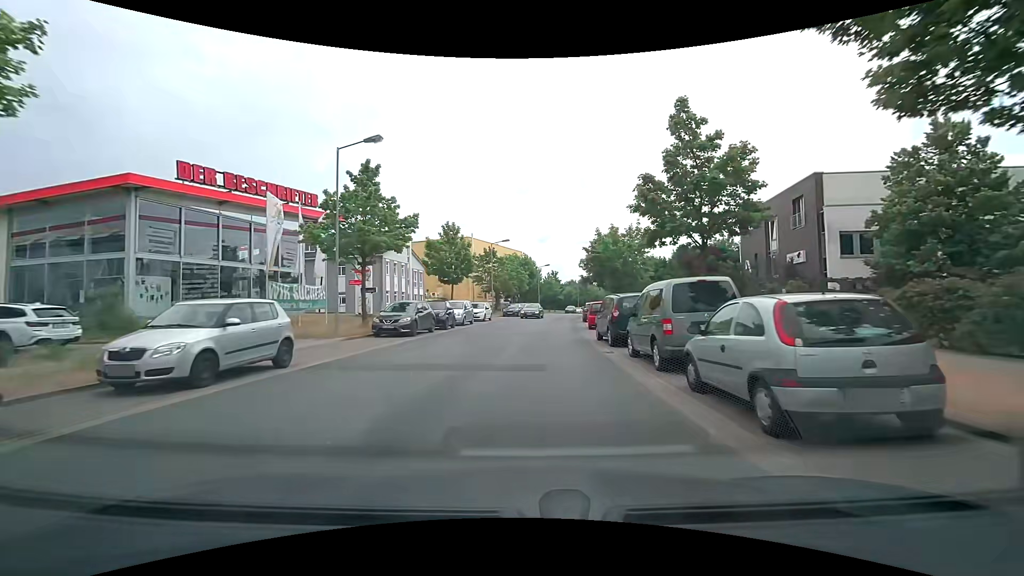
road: residential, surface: asphalt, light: Day
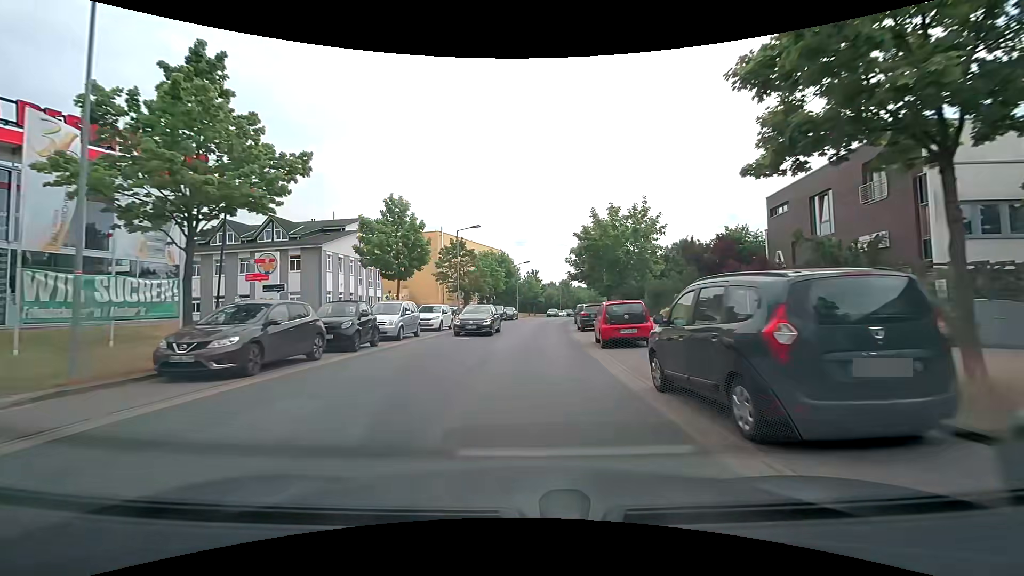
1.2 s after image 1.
(+0.2, +11.1) m; +2°
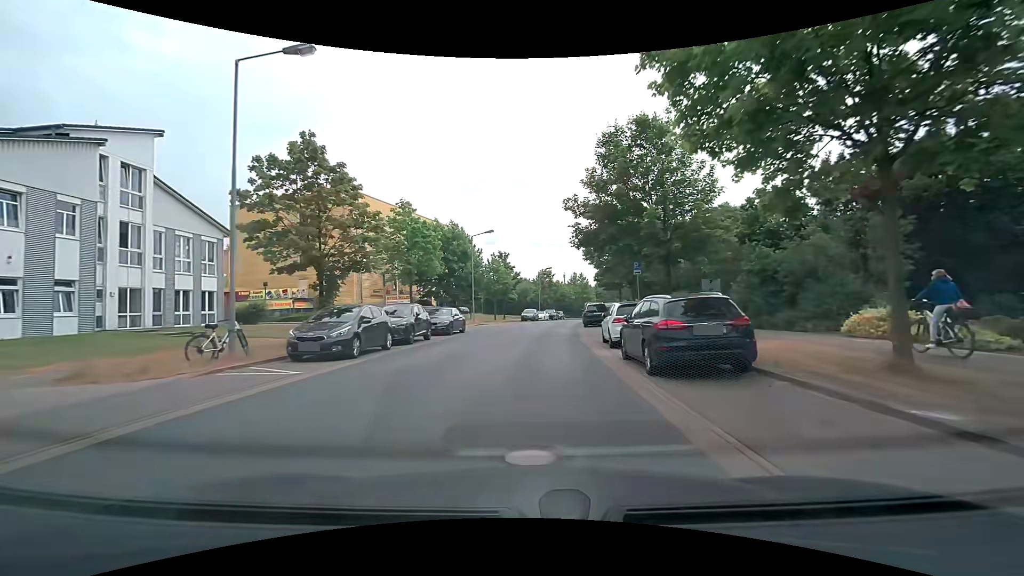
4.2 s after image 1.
(+1.0, +29.5) m; +3°
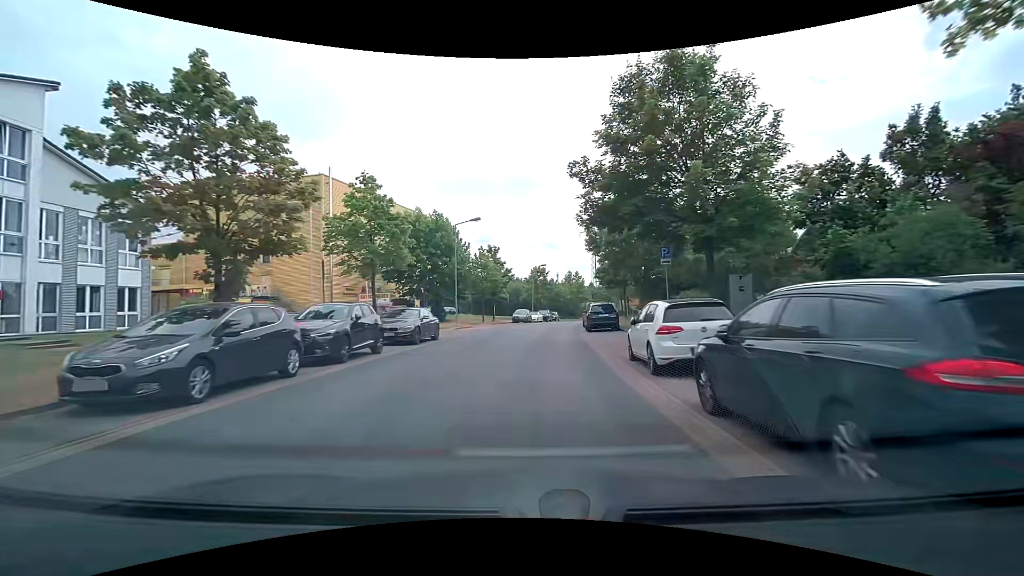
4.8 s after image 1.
(+0.1, +6.1) m; +1°
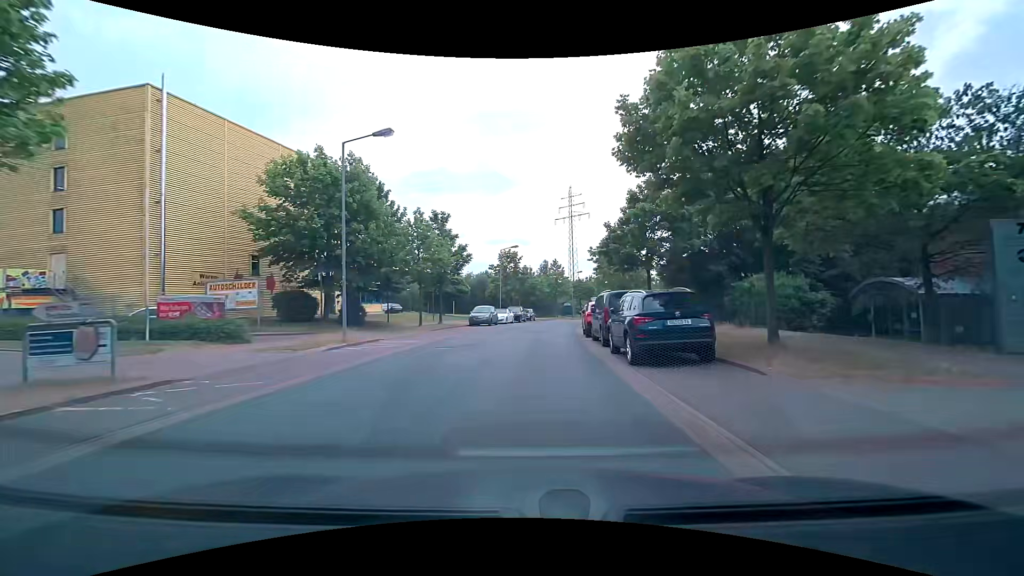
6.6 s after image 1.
(+0.6, +18.1) m; +3°
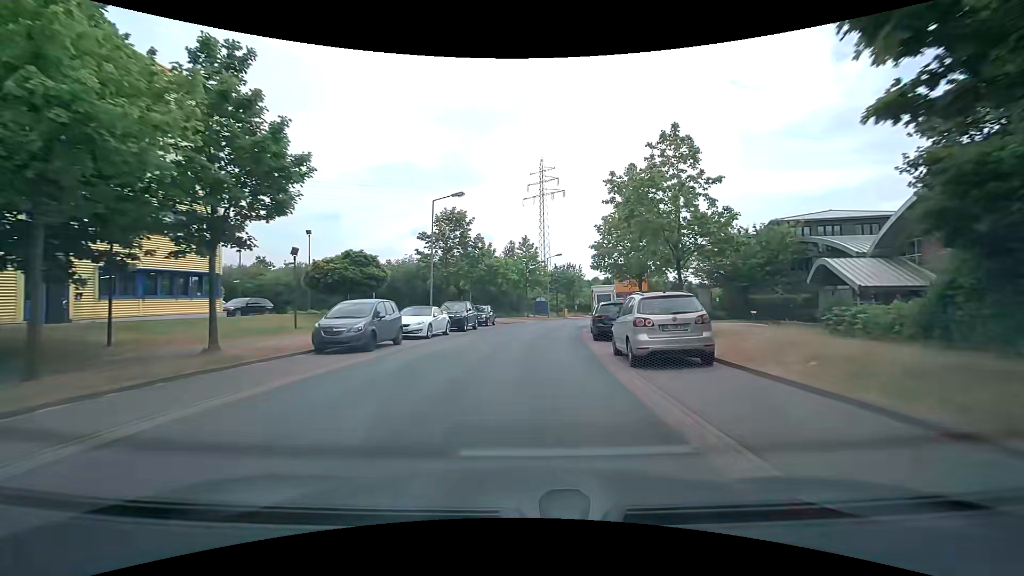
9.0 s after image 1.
(+0.9, +23.7) m; +5°
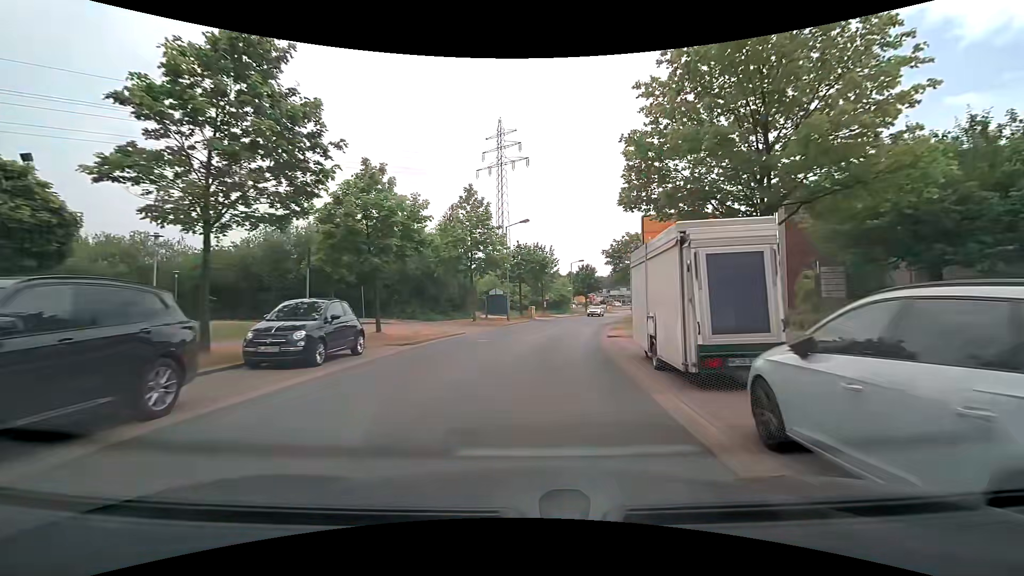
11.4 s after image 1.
(+0.7, +23.5) m; +4°
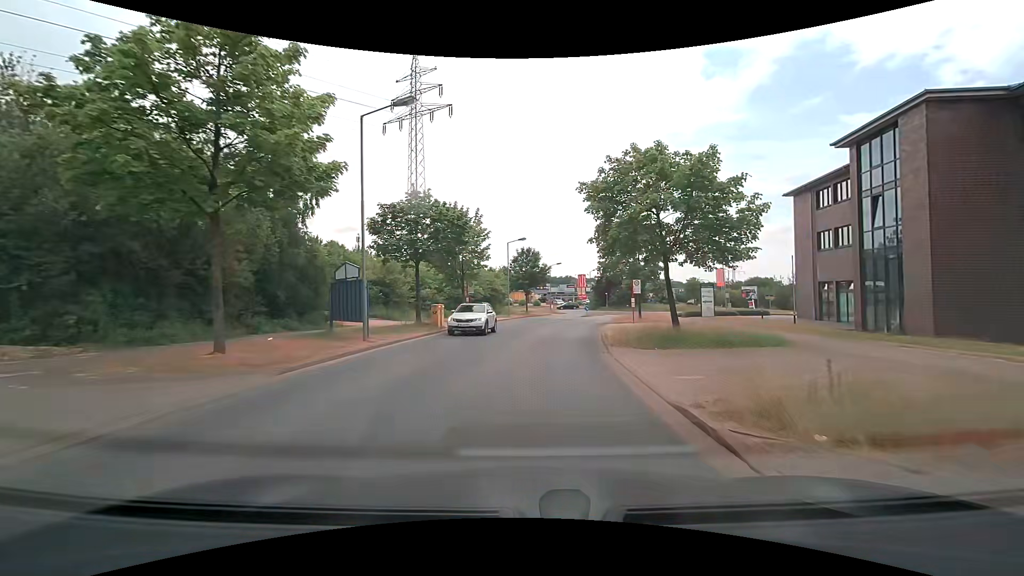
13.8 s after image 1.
(+1.5, +22.9) m; +7°
(0, +10) (+1, +20) (+2, +30) (+4, +40) (+6, +49) (+9, +59) (+13, +68) (+20, +75) (+29, +79) (+36, +86) m
